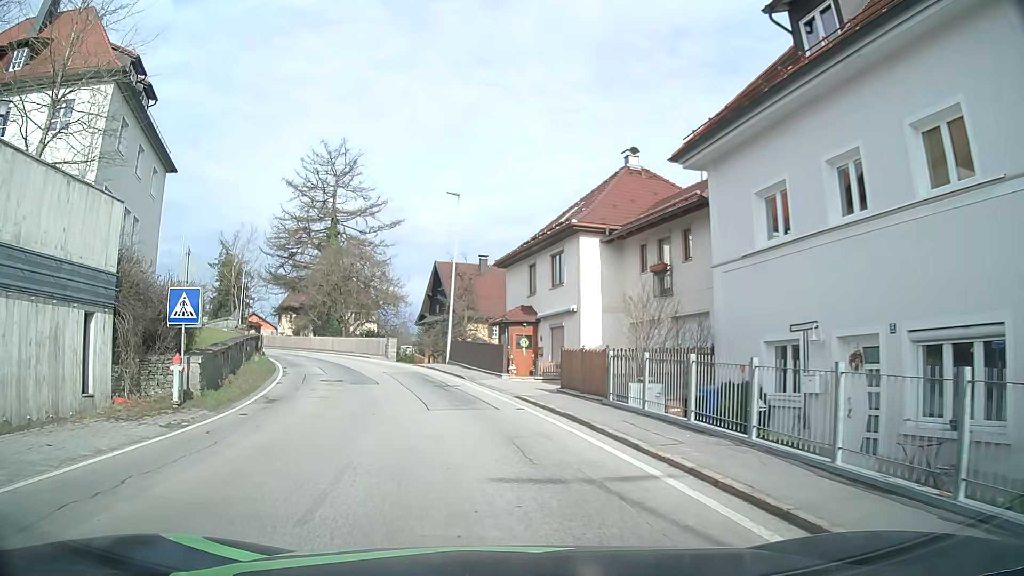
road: tertiary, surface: asphalt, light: Day
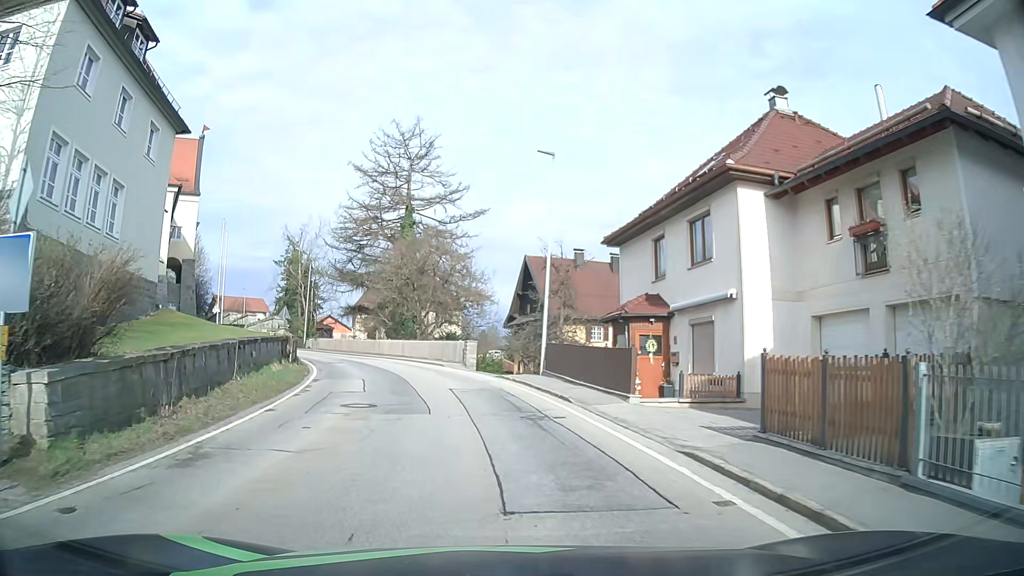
(-0.6, +8.5) m; -8°
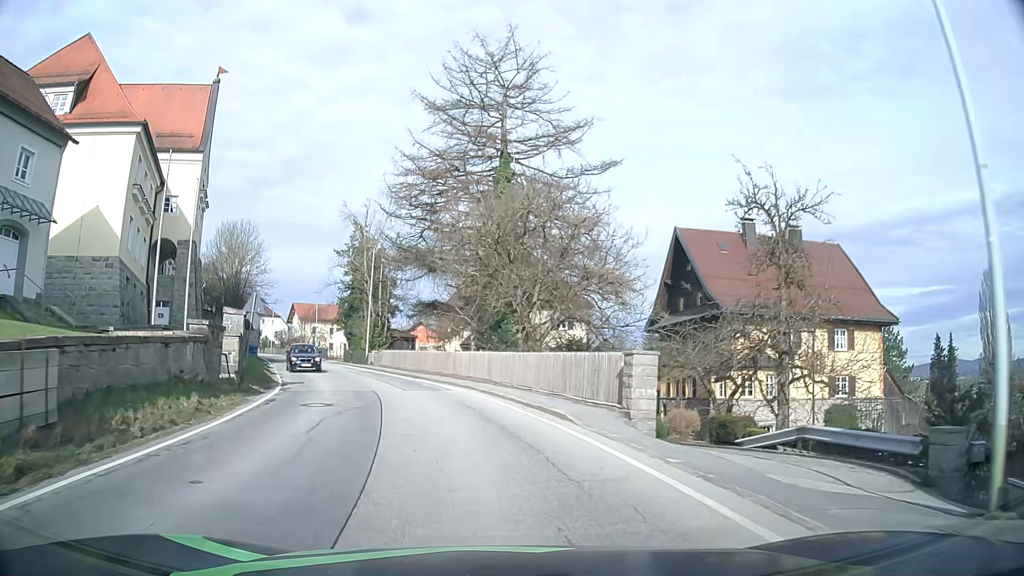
(-1.8, +20.8) m; -10°
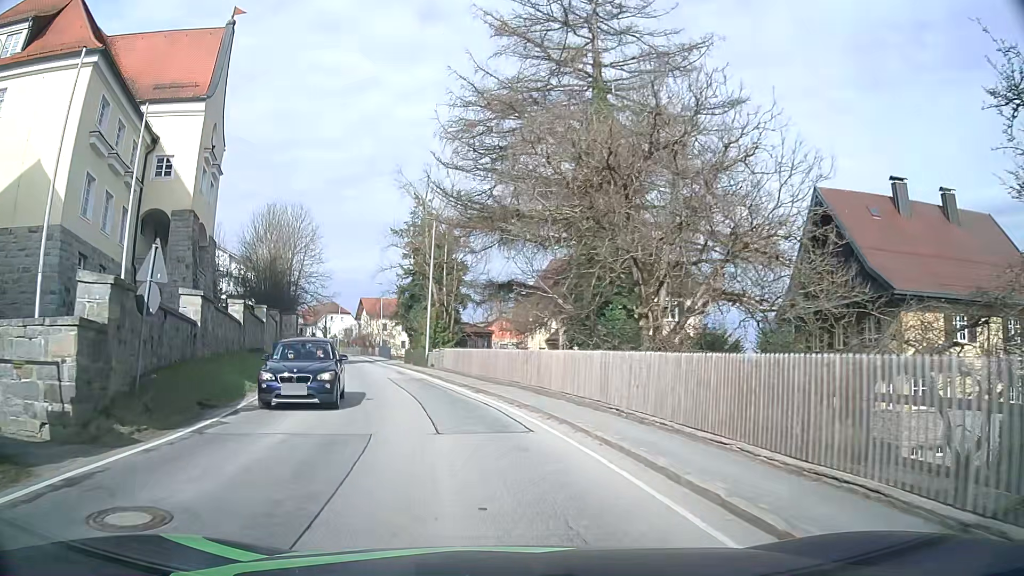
(-0.6, +11.1) m; -7°
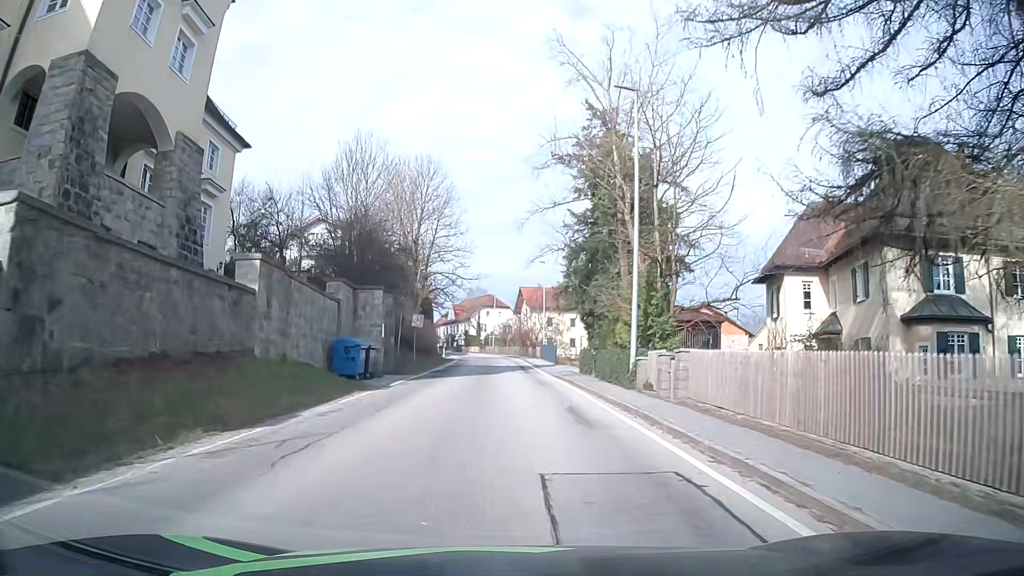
(-3.1, +21.5) m; -14°
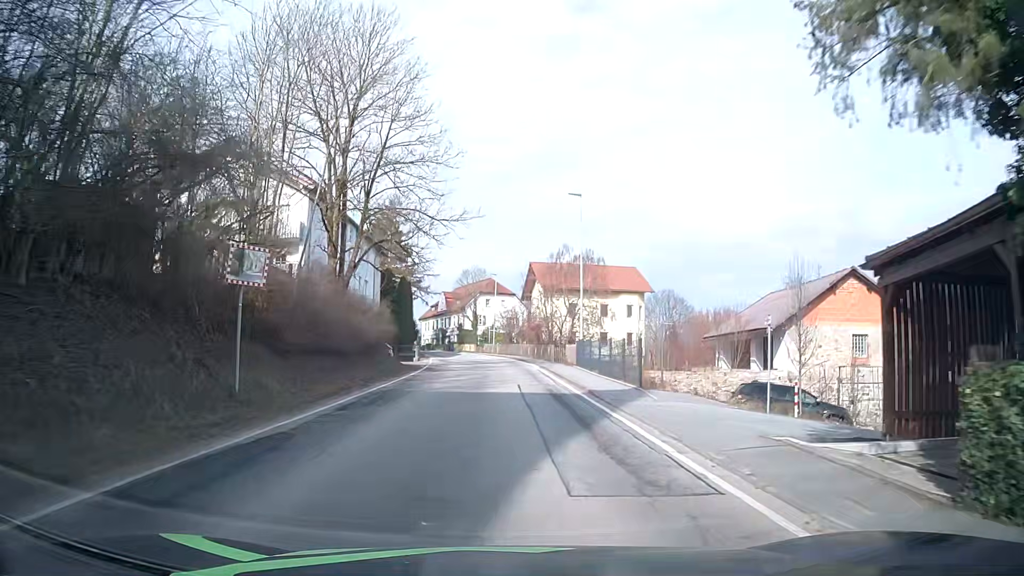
(-0.1, +28.5) m; 0°
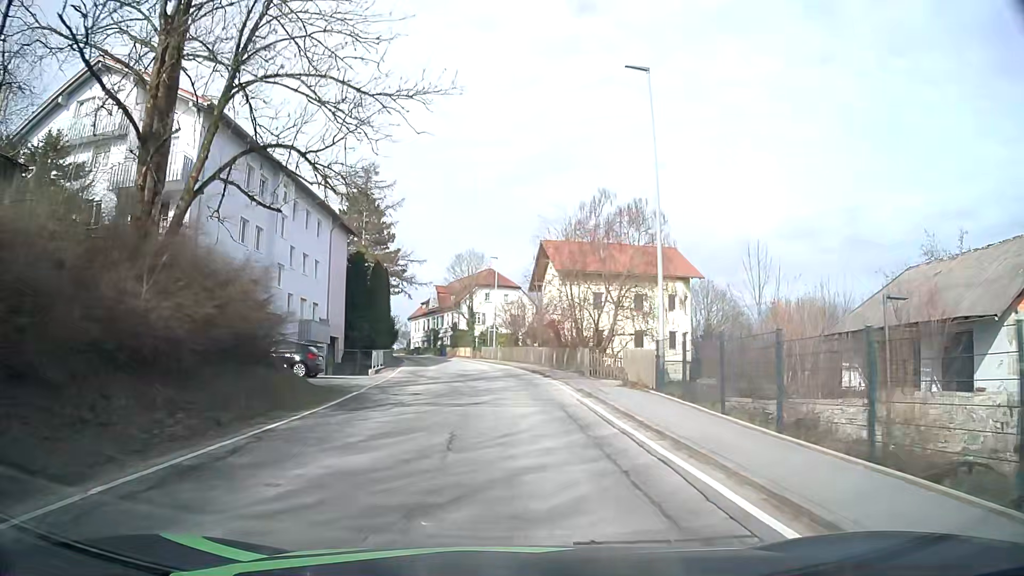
(+0.1, +17.8) m; 0°
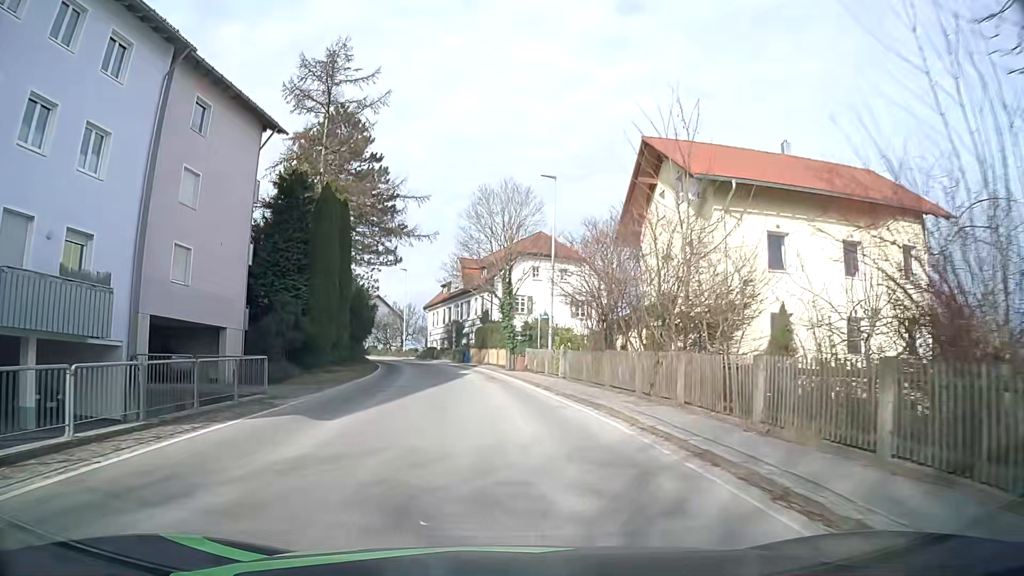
(-0.6, +30.2) m; -3°
(0, +10) (-1, +20) (-2, +30) (-3, +40) (-5, +50) (-9, +59) (-13, +68) (-18, +76) (-25, +84) (-33, +90) m
